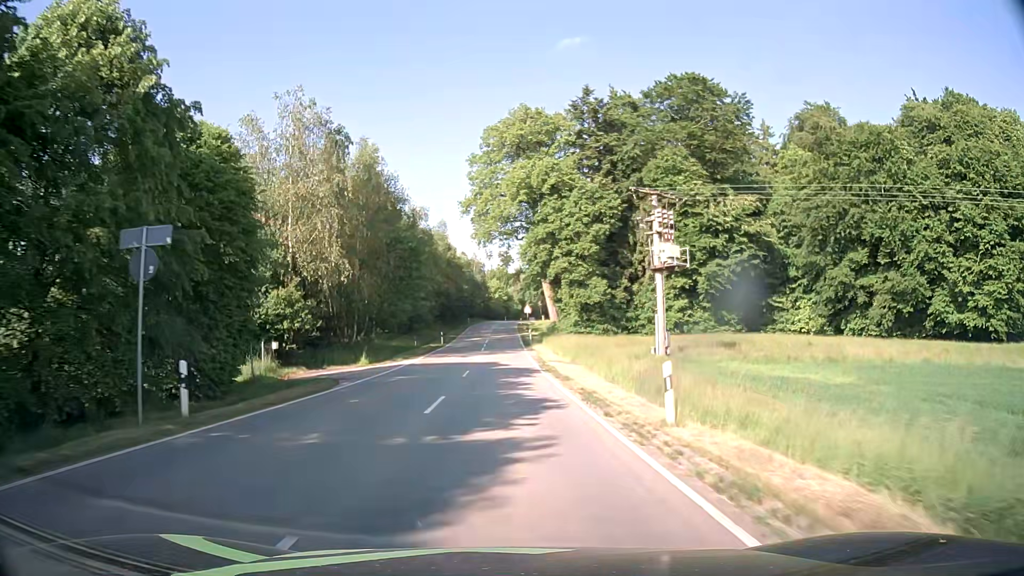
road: tertiary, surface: asphalt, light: Day
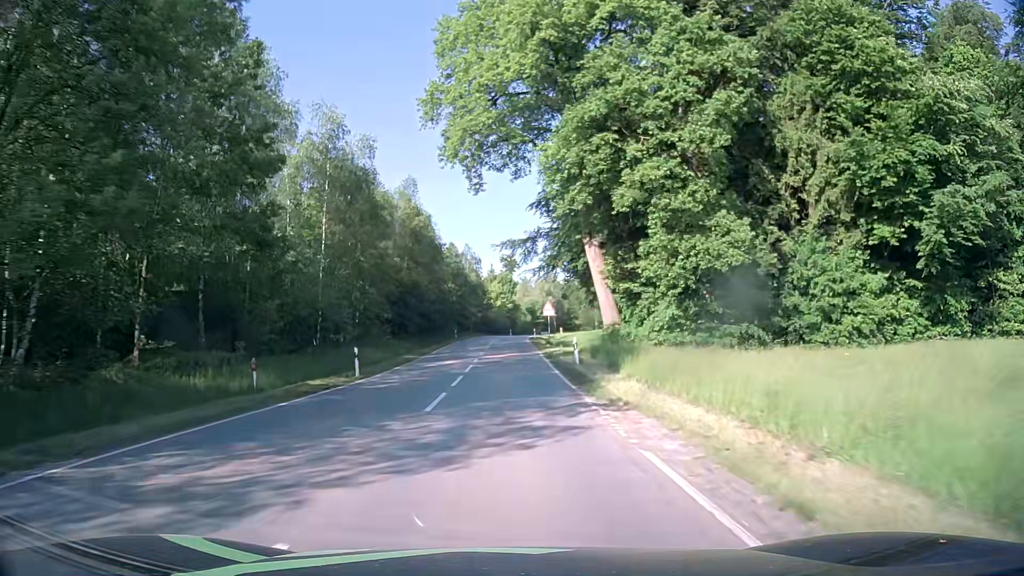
(-0.1, +36.3) m; 0°
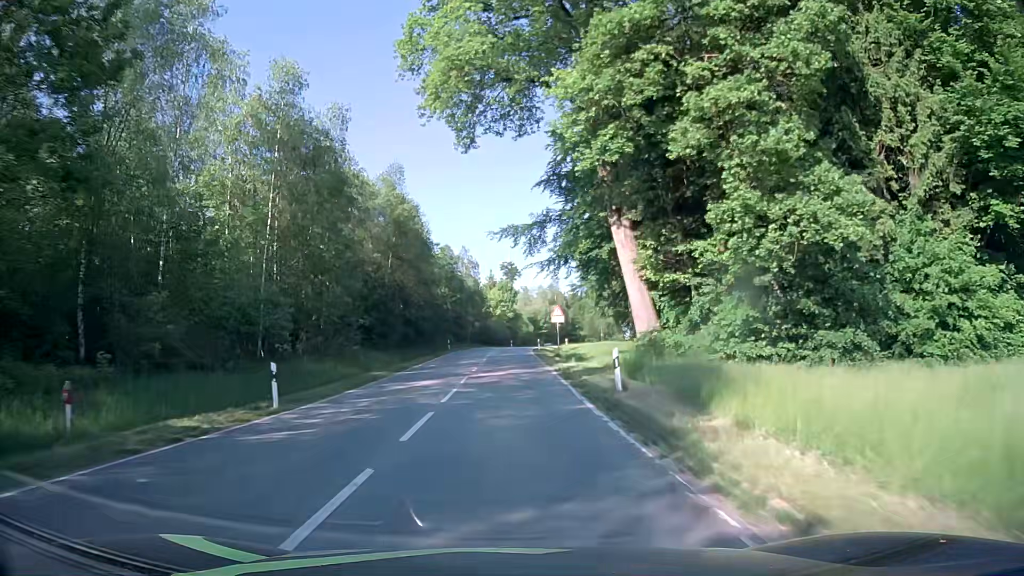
(0.0, +9.0) m; 0°
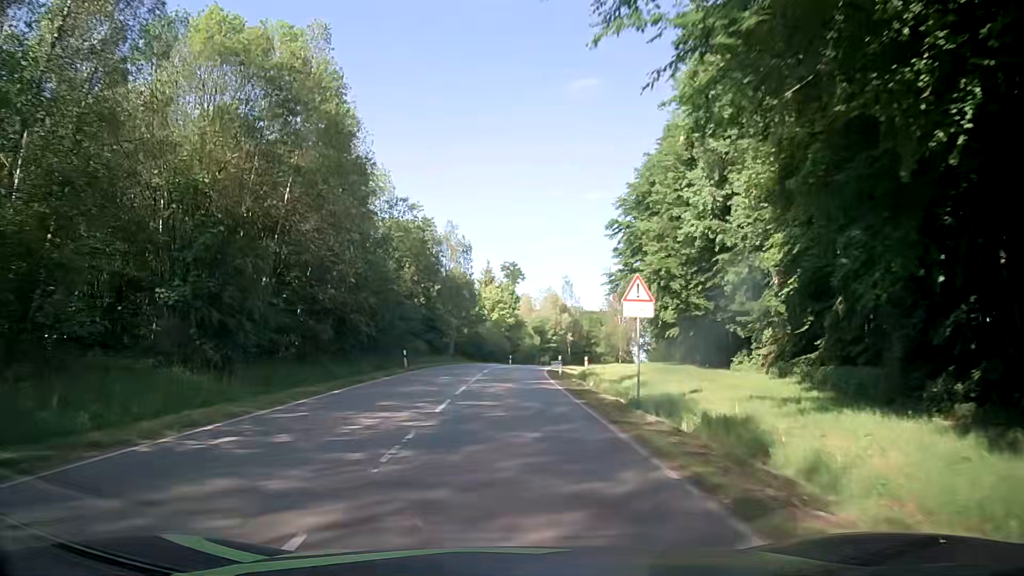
(-0.4, +26.7) m; -1°
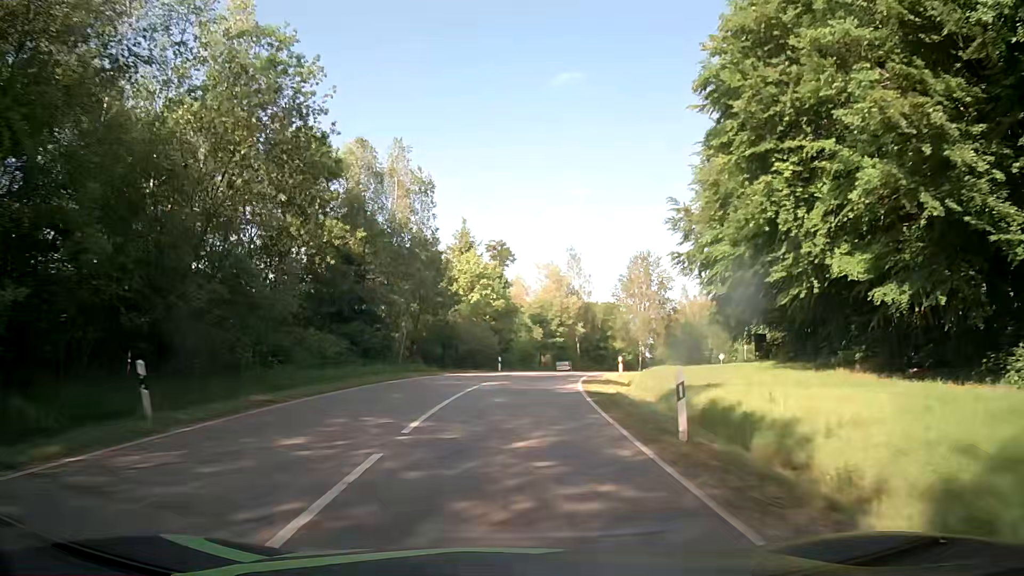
(+0.5, +26.8) m; +2°
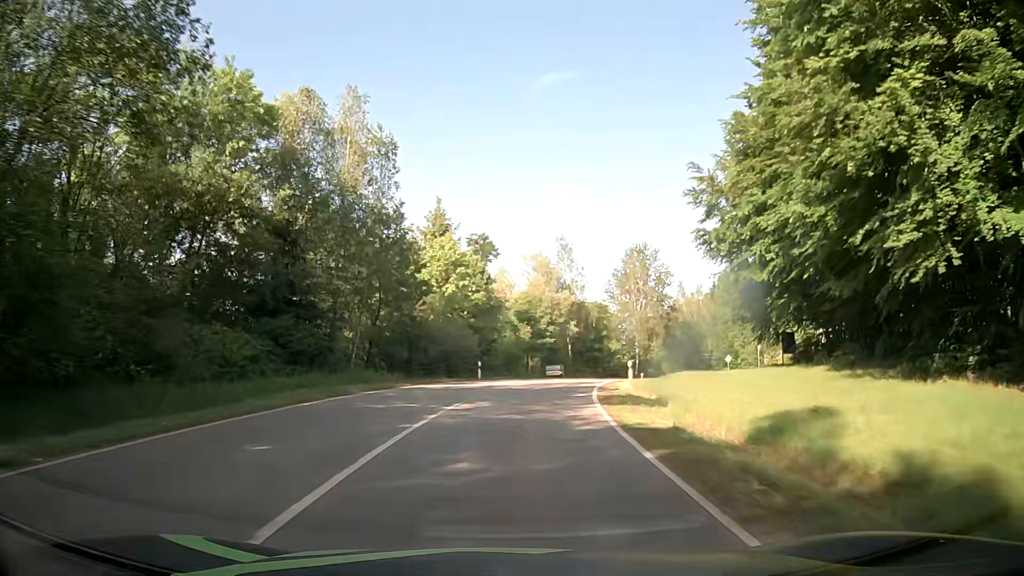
(0.0, +9.0) m; +1°
(0, +10) (+1, +20) (+2, +30) (+4, +40) (+7, +49) (+11, +58) (+15, +67) (+21, +76) (+27, +84) (+33, +91) m
